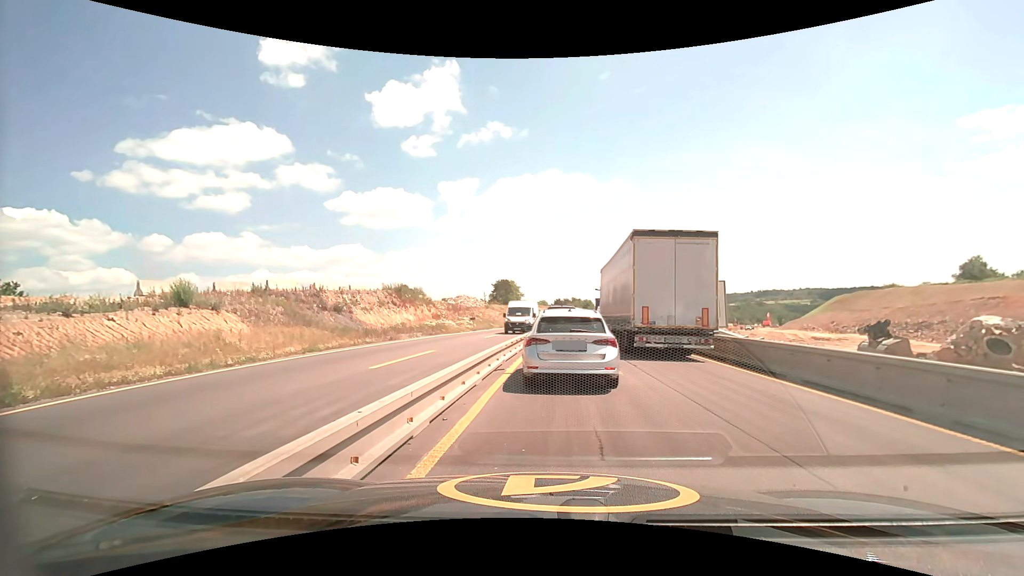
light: Day
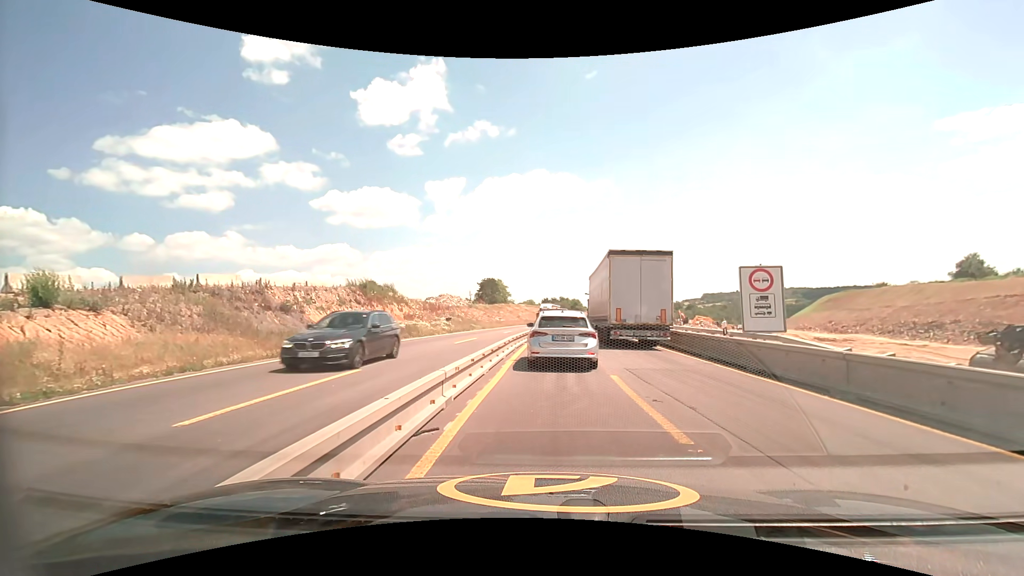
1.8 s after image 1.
(+0.2, +6.7) m; +2°
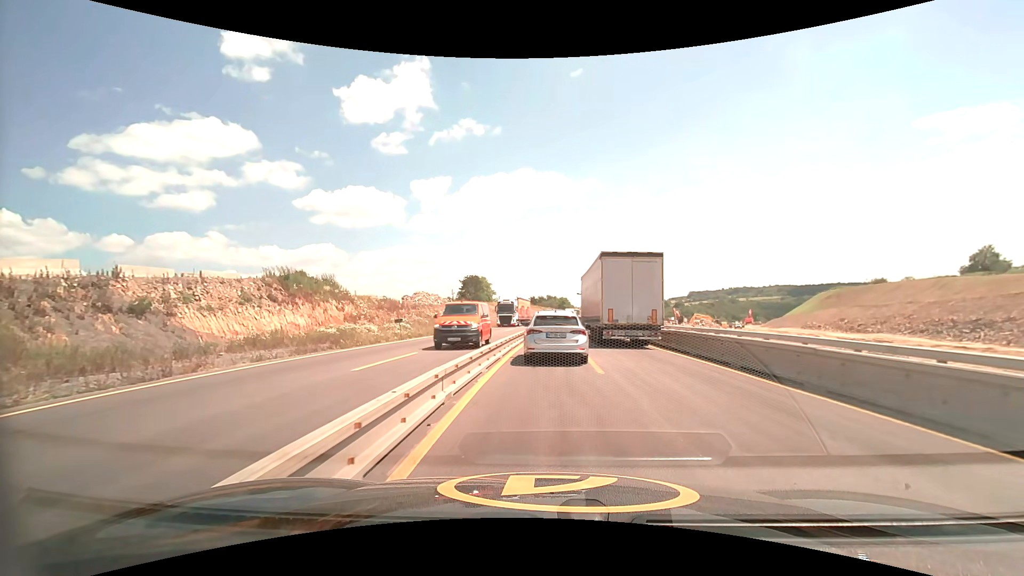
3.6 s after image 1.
(+0.2, +12.0) m; +2°
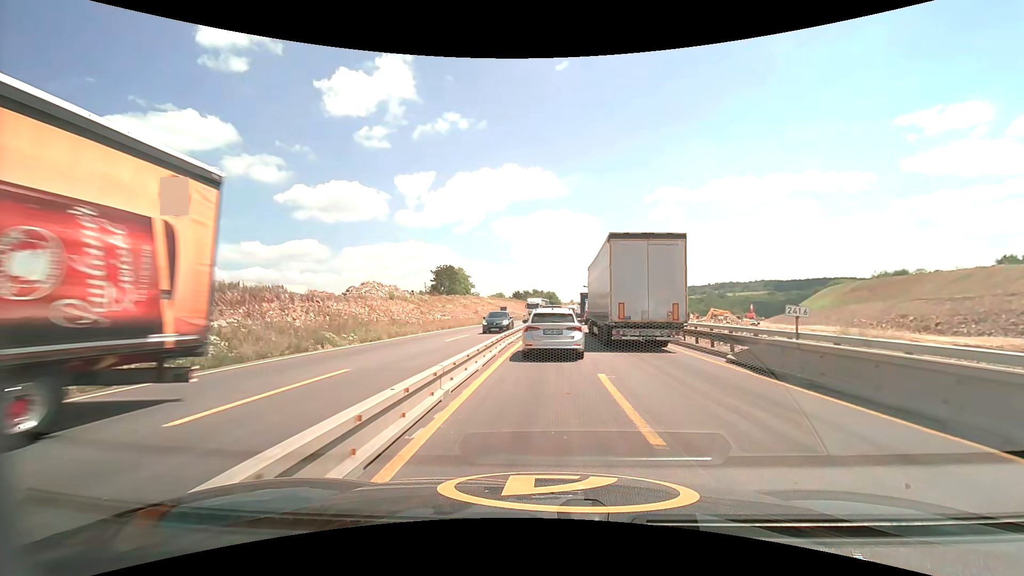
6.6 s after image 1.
(+0.4, +23.9) m; +2°
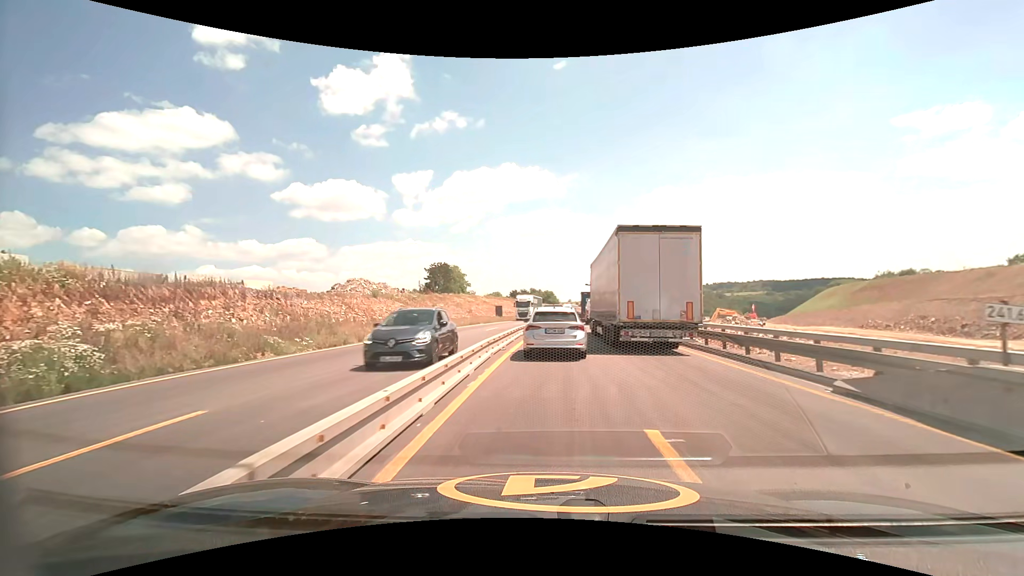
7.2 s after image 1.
(0.0, +5.2) m; 0°
(0, +10) (0, +20) (+1, +30) (+1, +40) (+2, +50) (+2, +60) (+3, +70) (+4, +80) (+5, +90) (+6, +100) m
